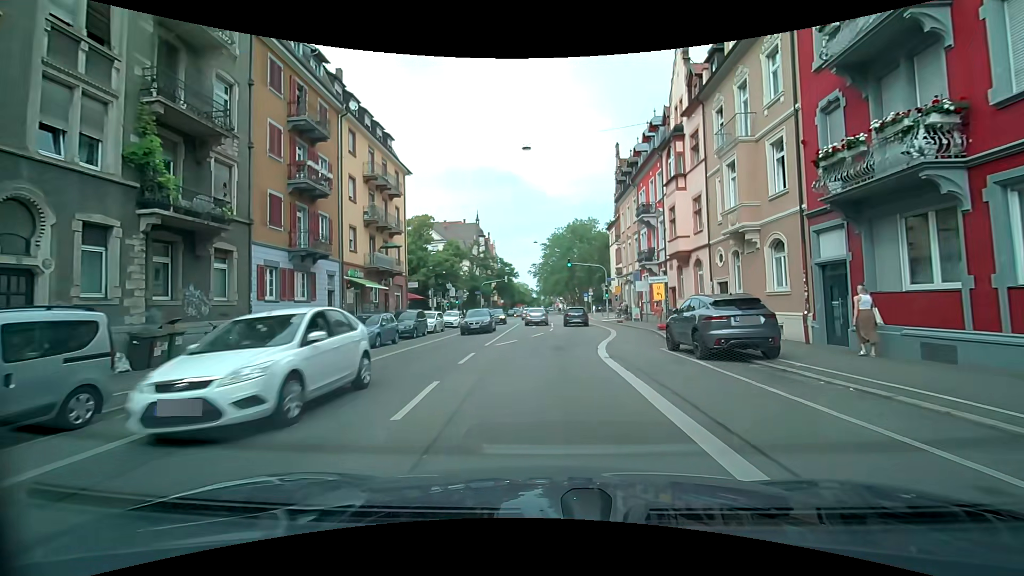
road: secondary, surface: asphalt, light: Day
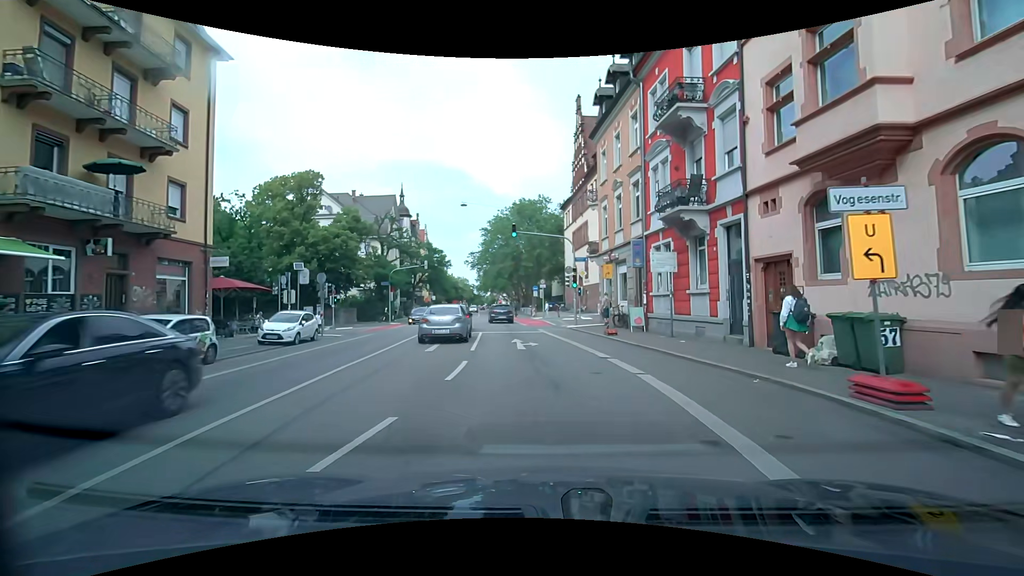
(+0.6, +20.7) m; +5°
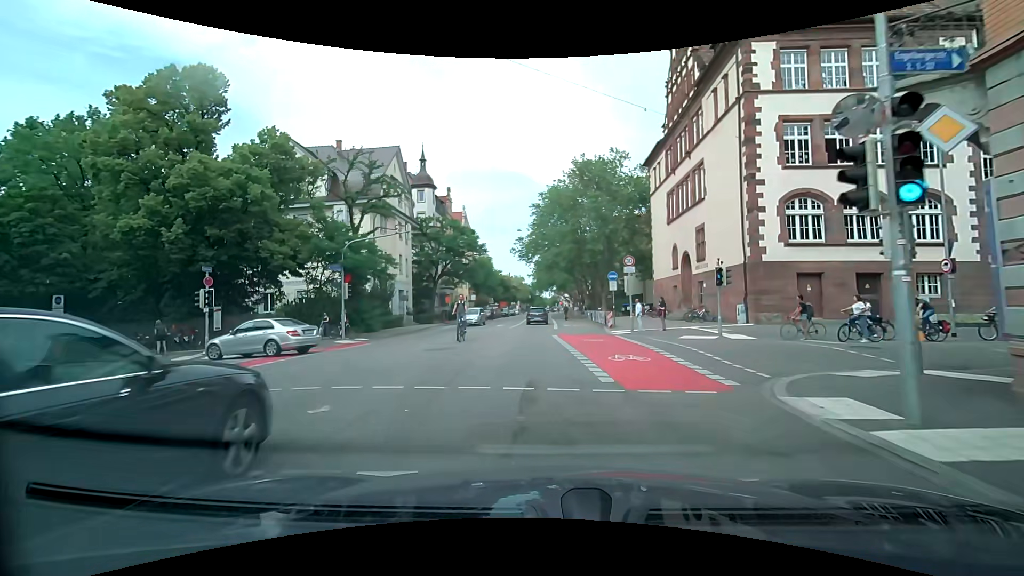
(-0.2, +25.2) m; -5°
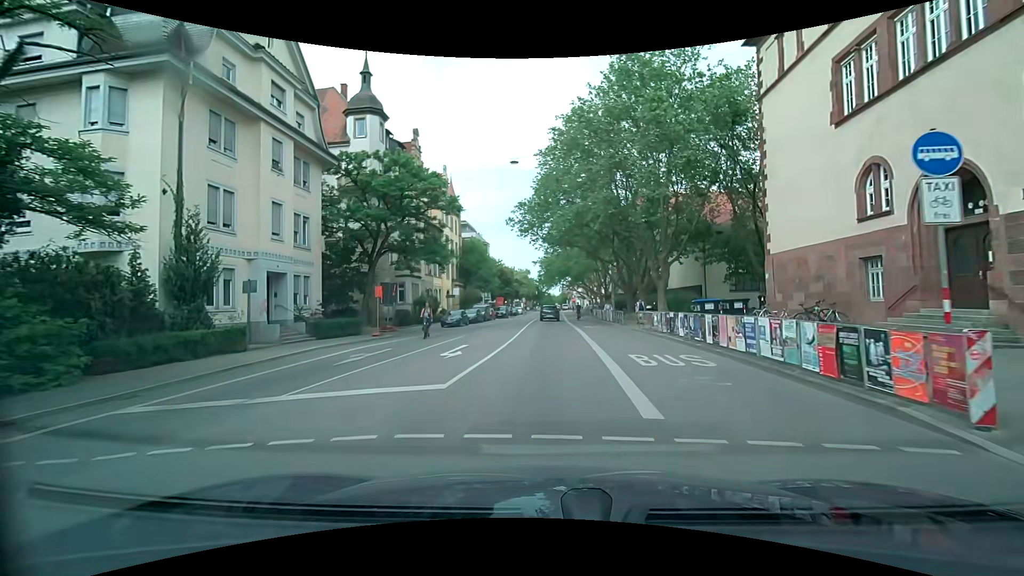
(-0.8, +25.3) m; -2°
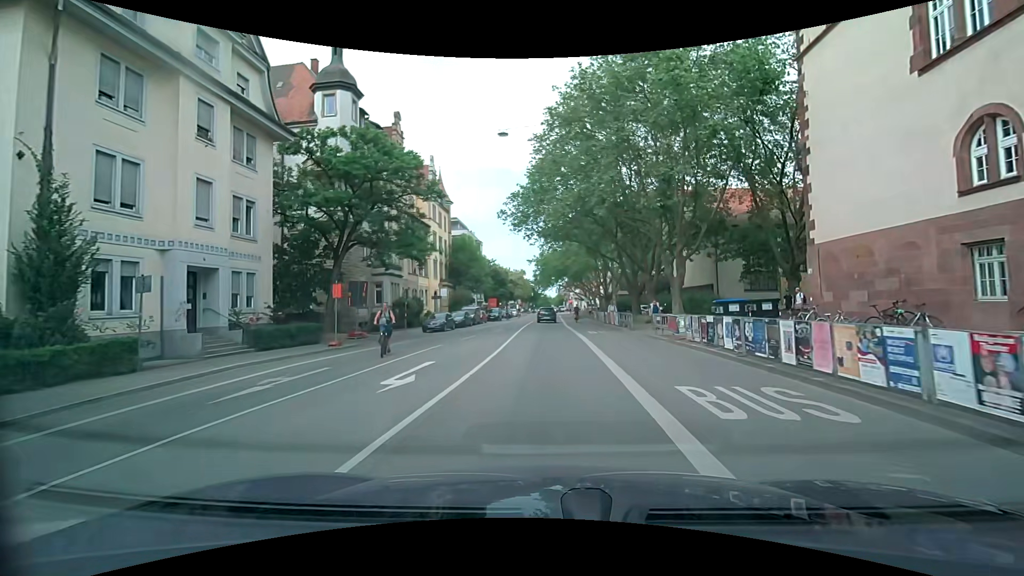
(0.0, +5.2) m; 0°
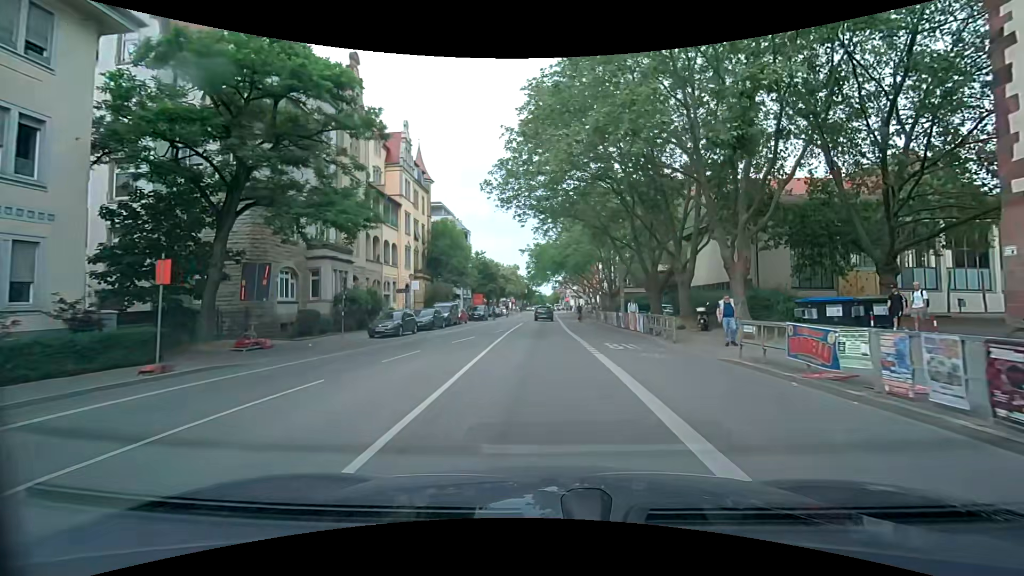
(0.0, +10.4) m; 0°
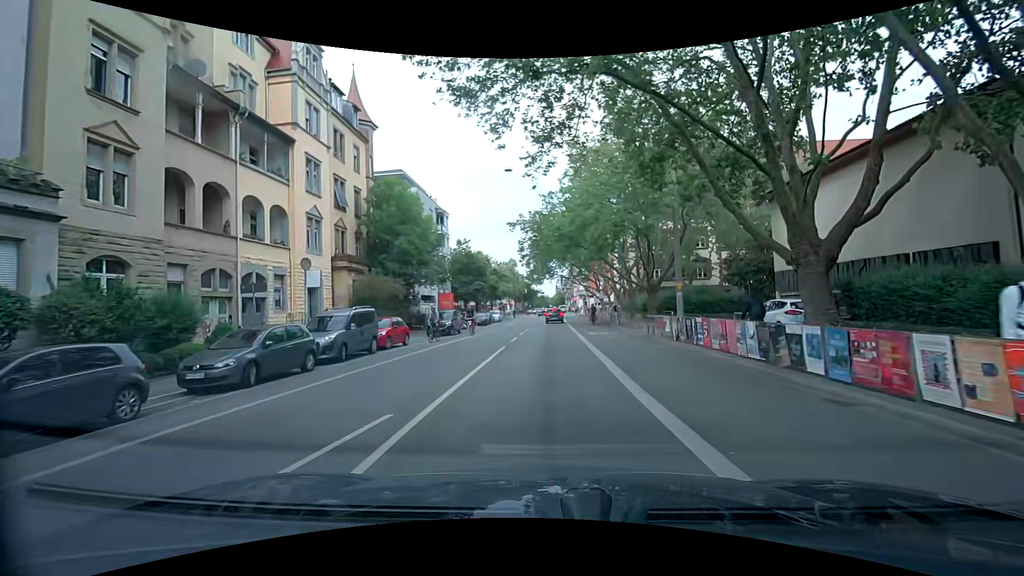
(0.0, +21.0) m; 0°
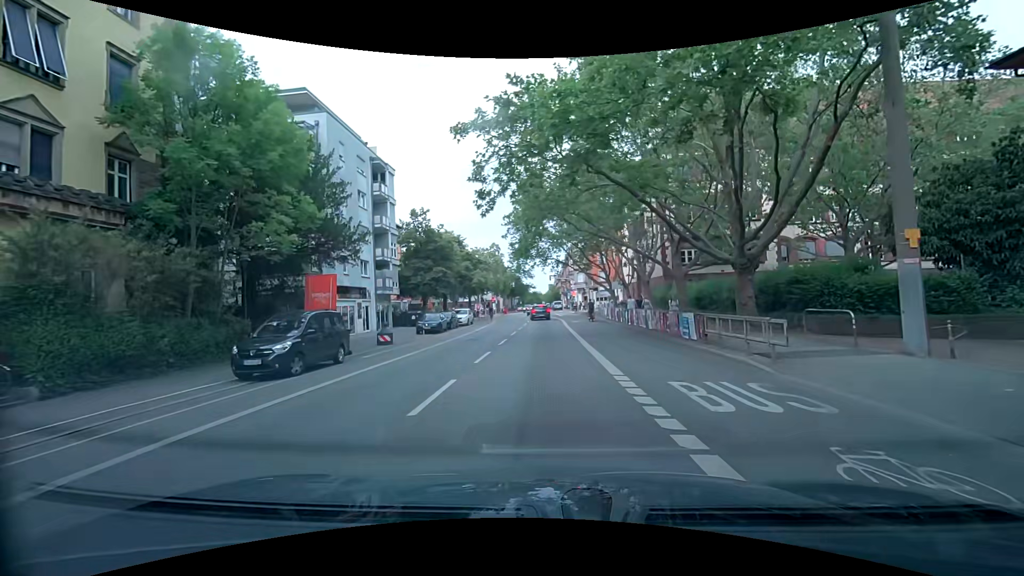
(+0.4, +20.3) m; +1°
(0, +10) (0, +20) (0, +30) (0, +40) (+1, +50) (0, +60) (+1, +70) (+1, +80) (+1, +90) (+1, +100) m
